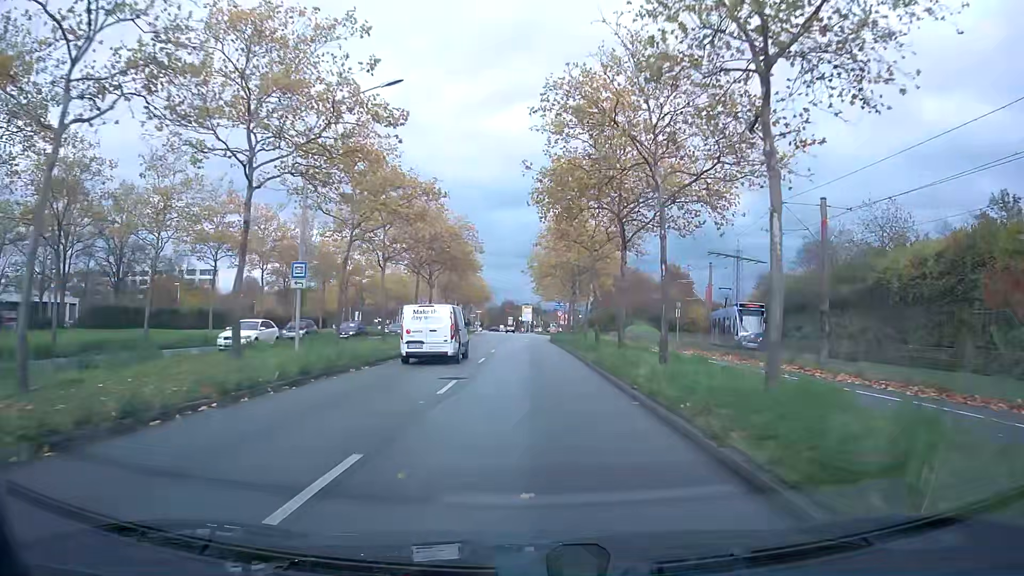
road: primary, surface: asphalt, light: Day
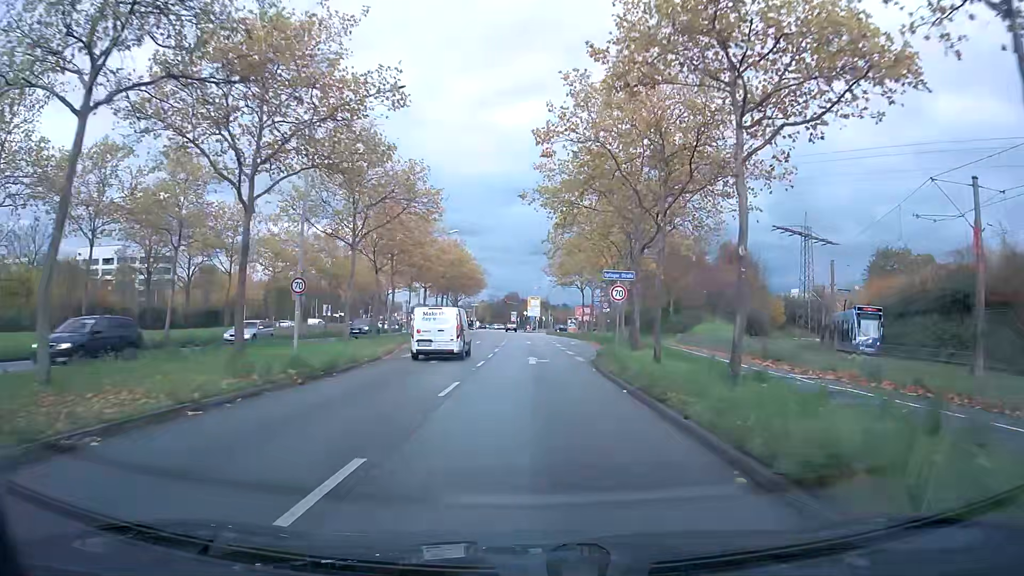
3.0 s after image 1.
(-0.2, +37.3) m; -1°
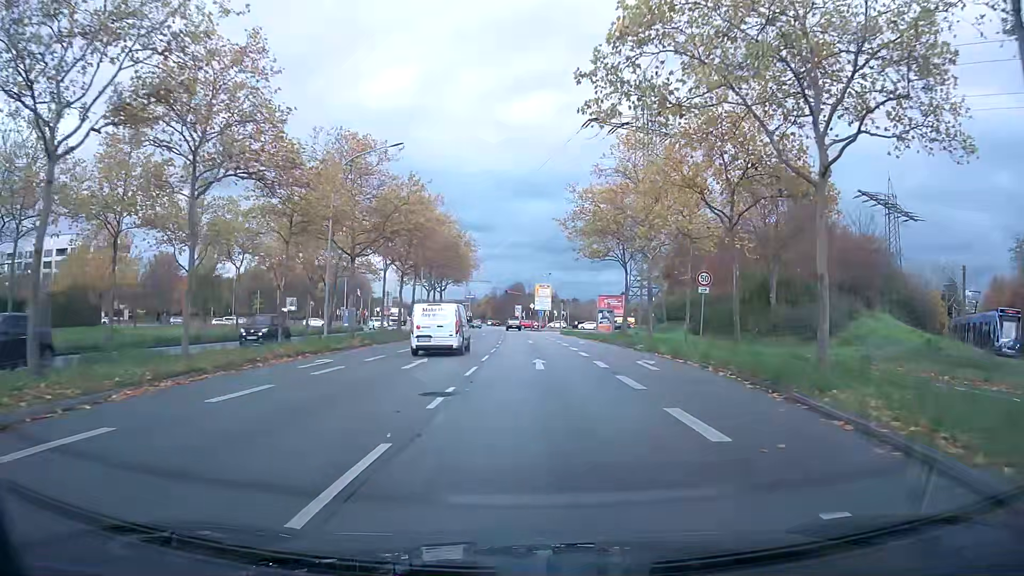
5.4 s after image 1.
(-0.1, +29.5) m; -1°
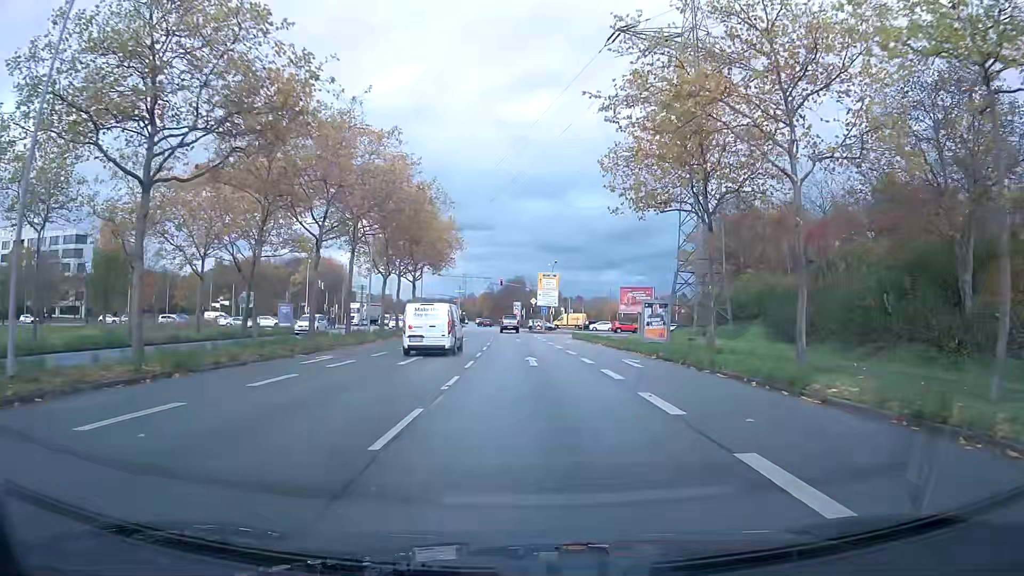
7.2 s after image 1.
(0.0, +21.4) m; 0°
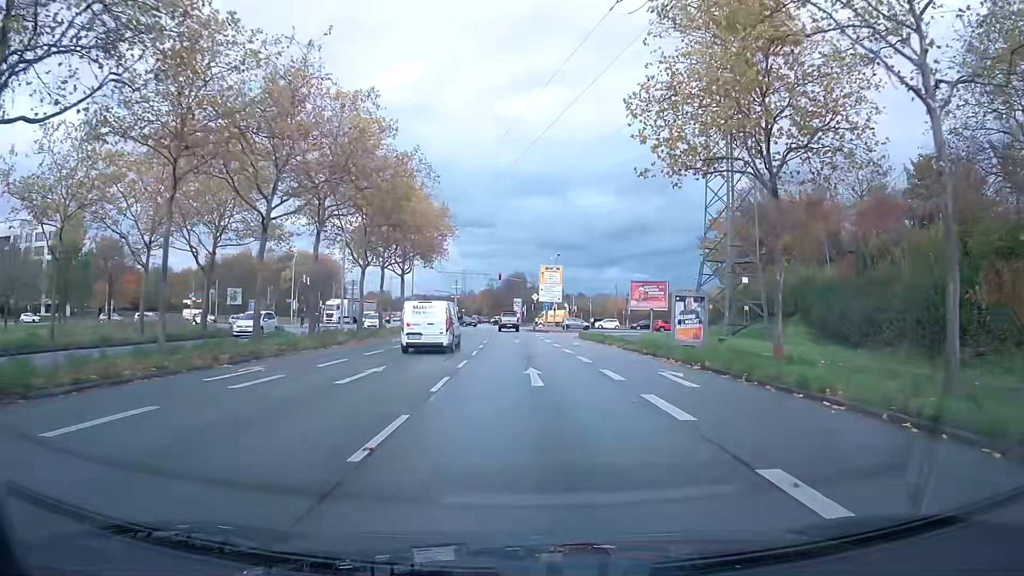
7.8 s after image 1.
(0.0, +6.6) m; 0°
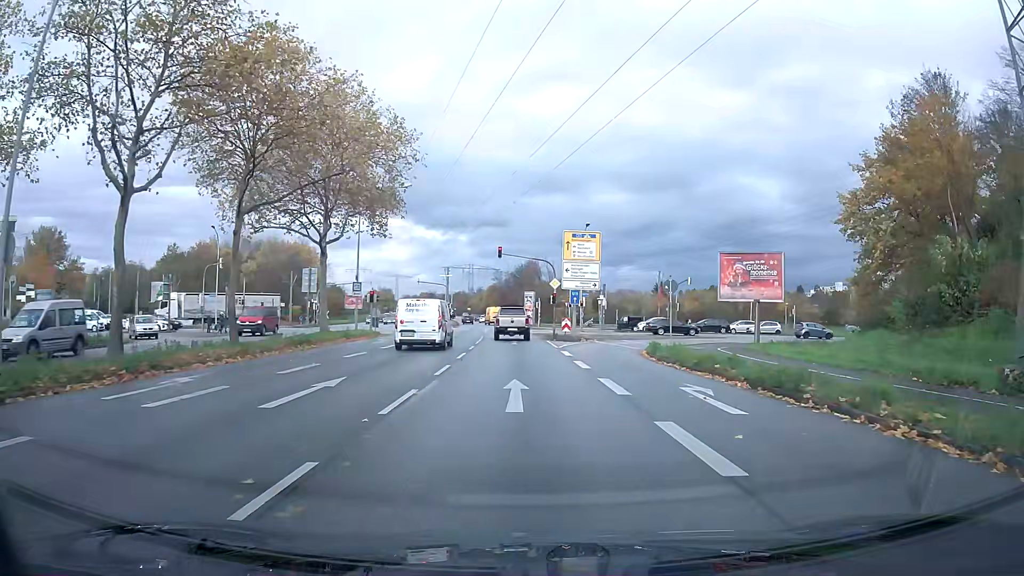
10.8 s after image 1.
(-0.1, +26.7) m; -1°
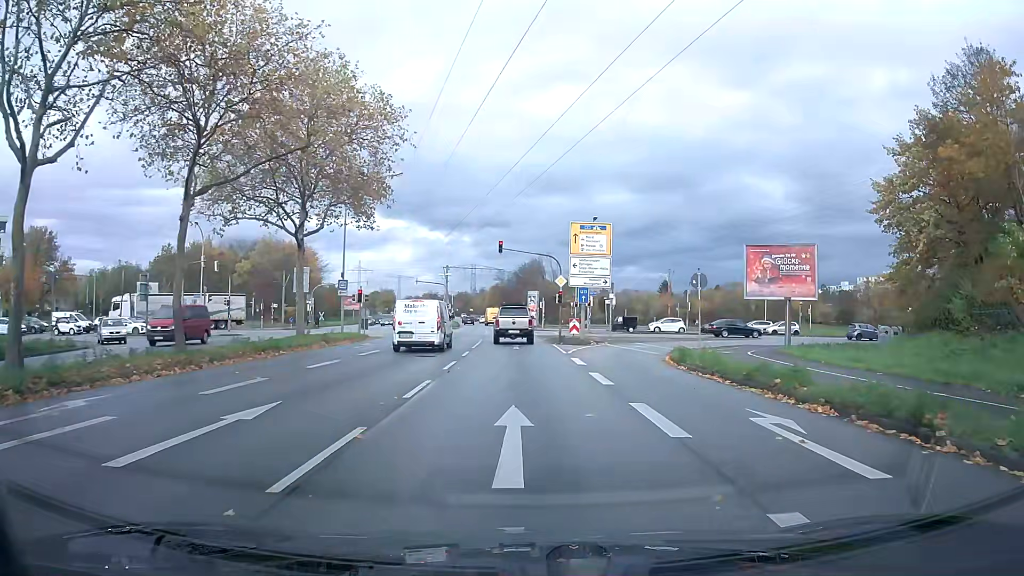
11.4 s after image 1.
(0.0, +4.1) m; 0°
